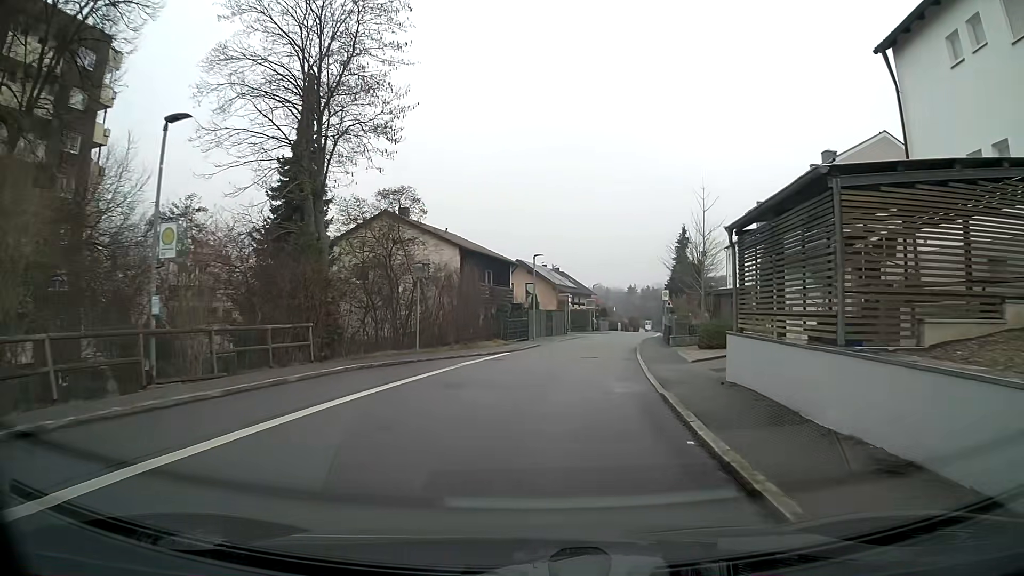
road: residential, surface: asphalt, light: Day
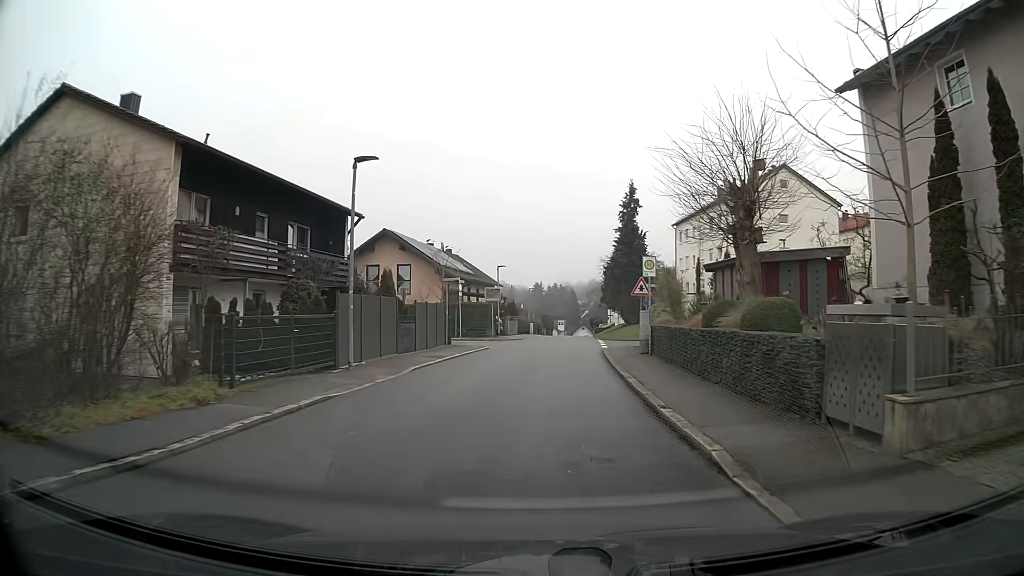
(+1.7, +24.2) m; +8°
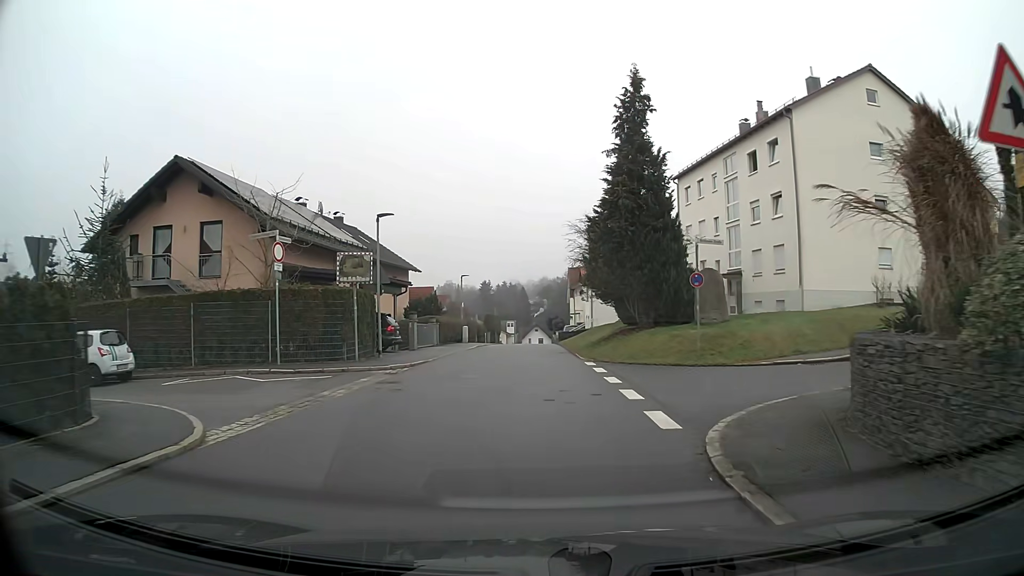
(+1.0, +24.4) m; +4°
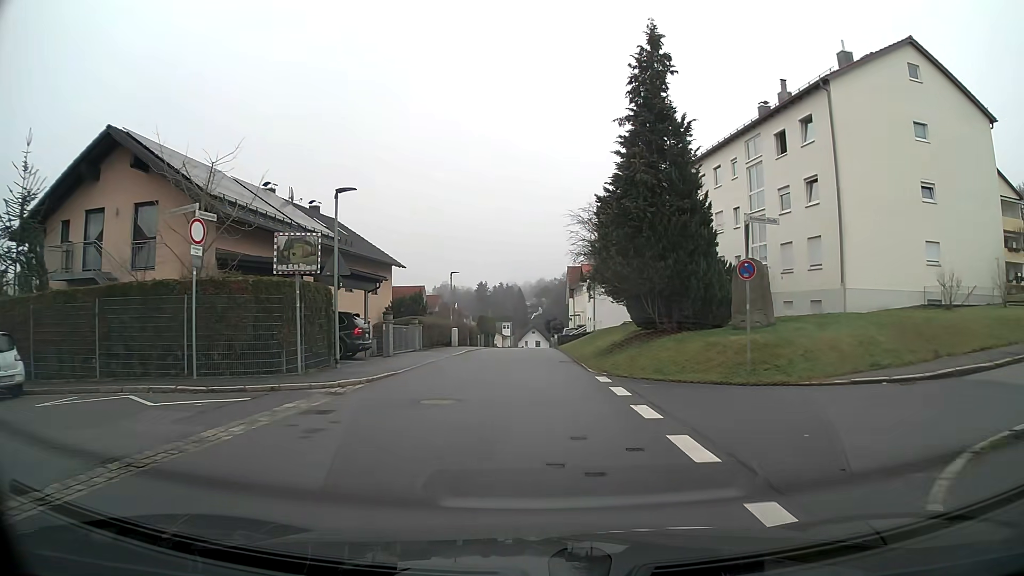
(0.0, +4.9) m; 0°
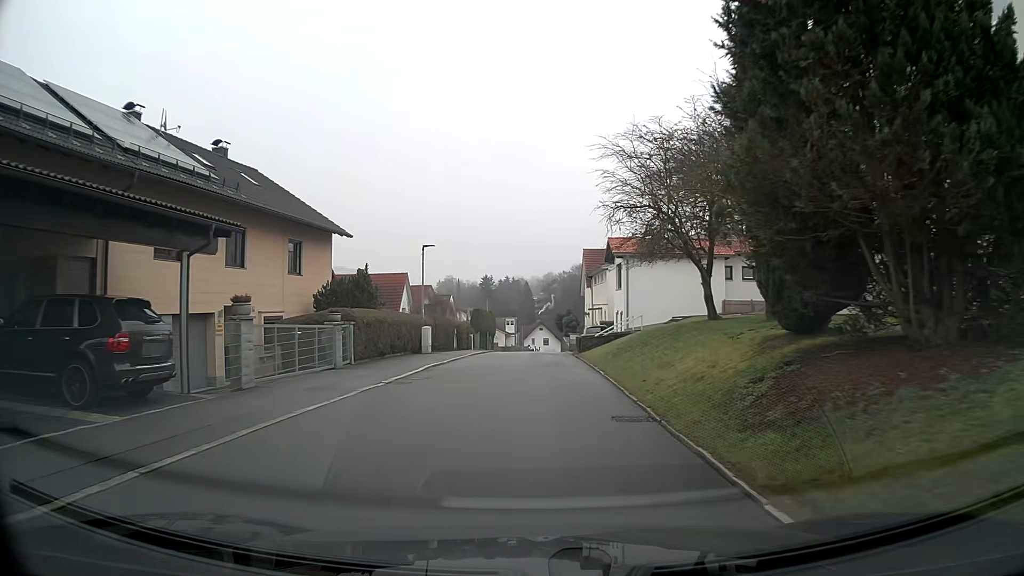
(-0.1, +14.6) m; 0°
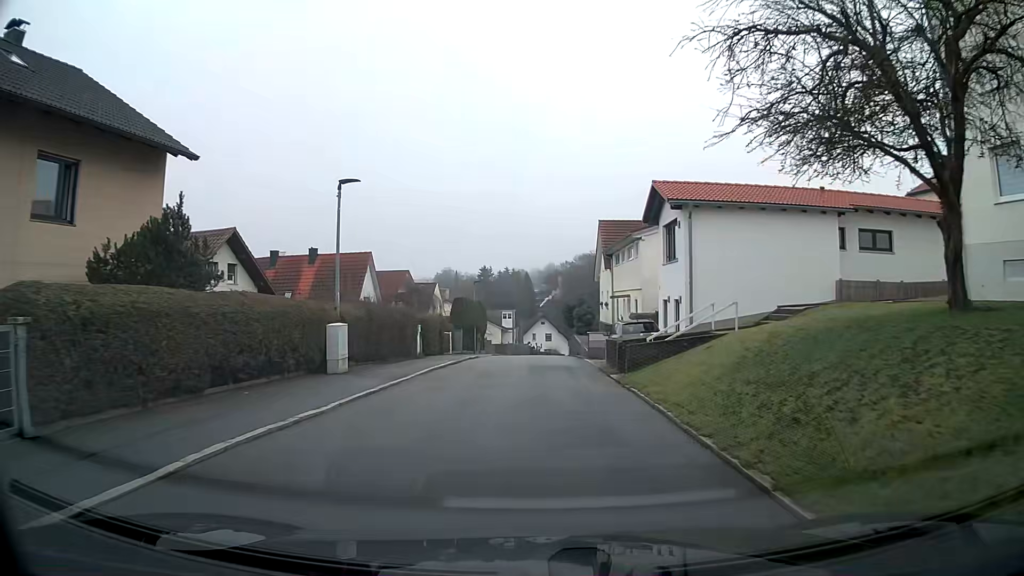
(-0.1, +14.4) m; 0°
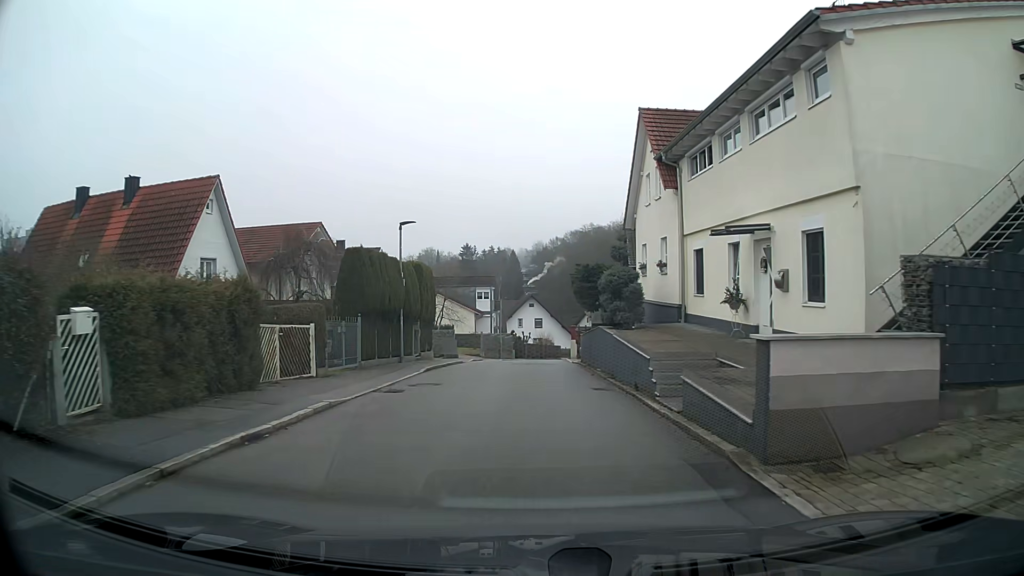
(+0.2, +23.3) m; +2°
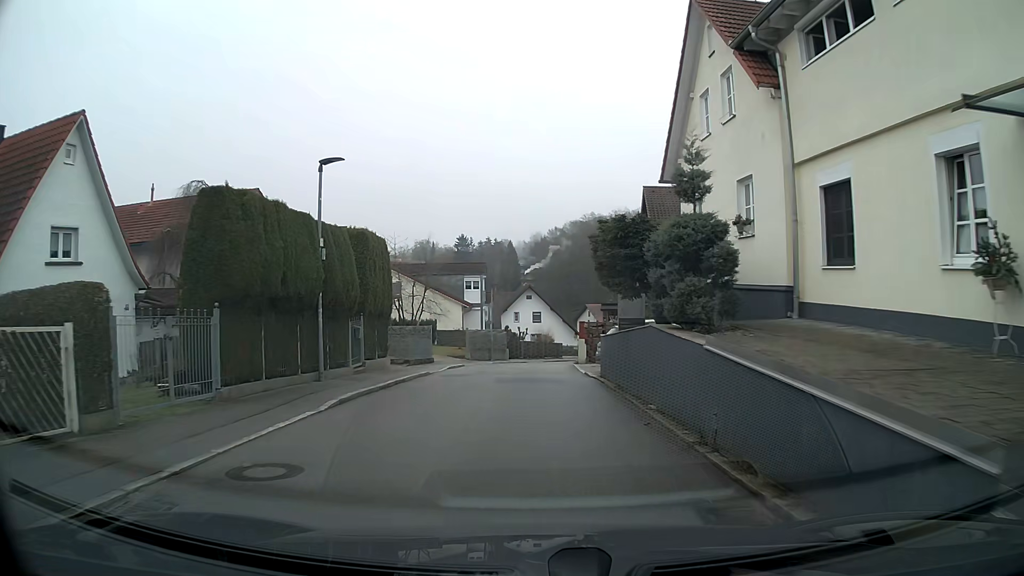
(0.0, +9.4) m; 0°
